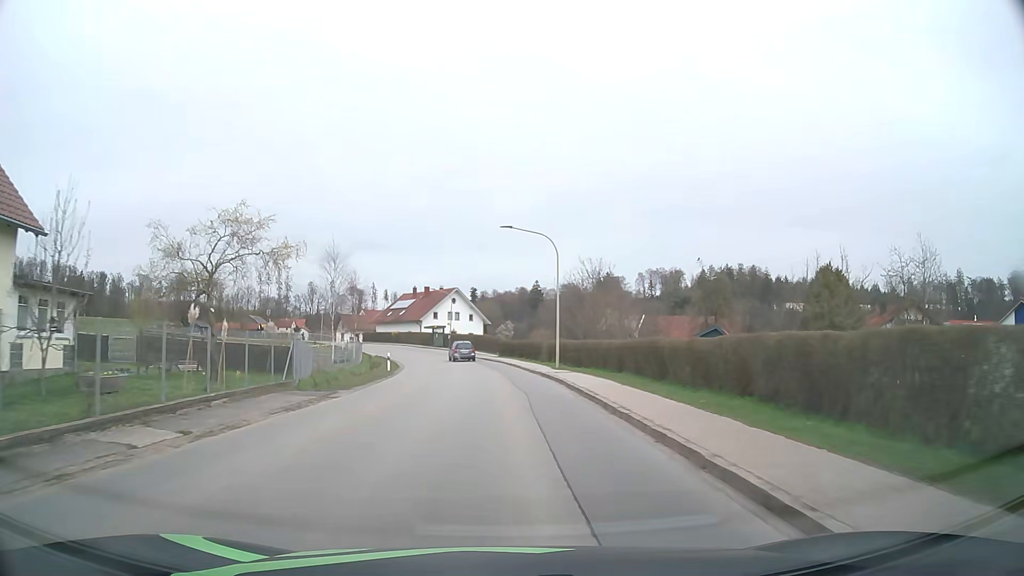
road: tertiary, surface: asphalt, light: Day
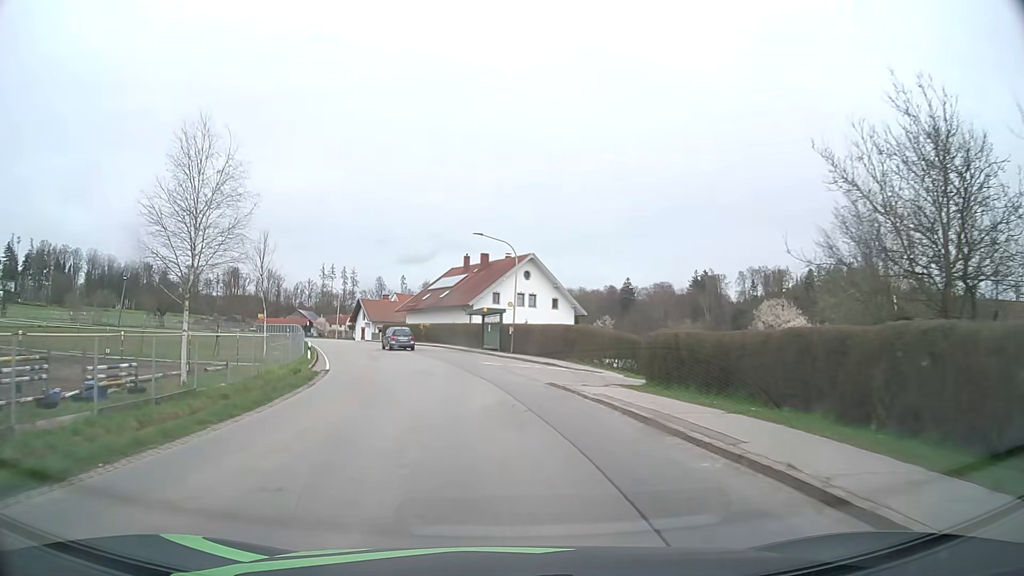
(-1.8, +42.5) m; -6°
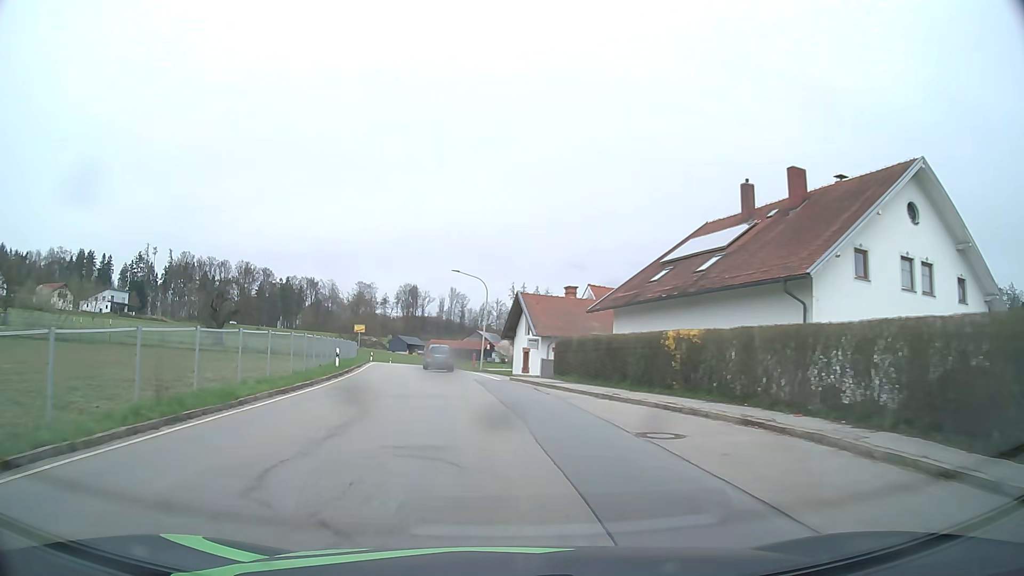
(-6.4, +42.1) m; -17°
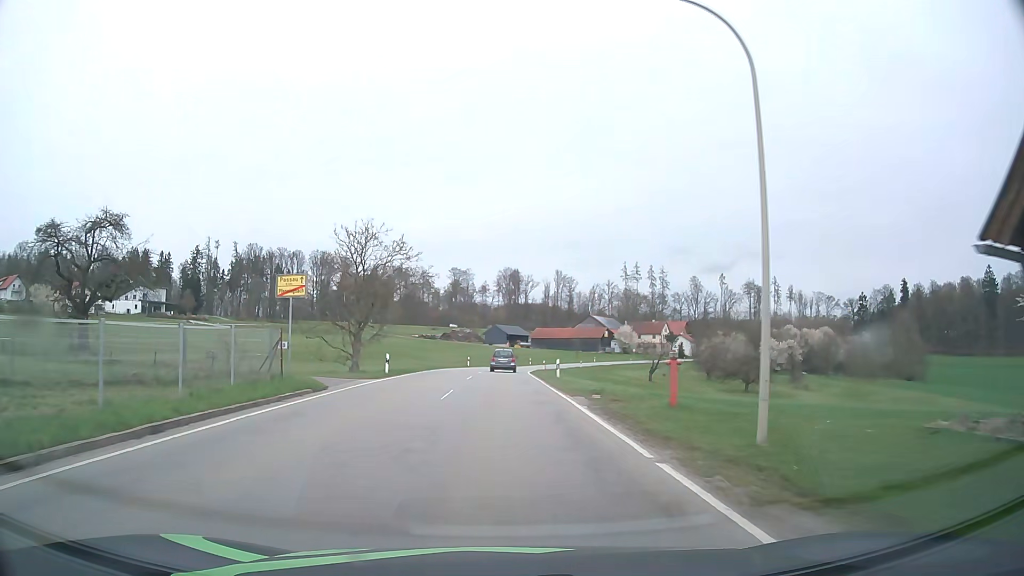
(-4.2, +41.7) m; -9°
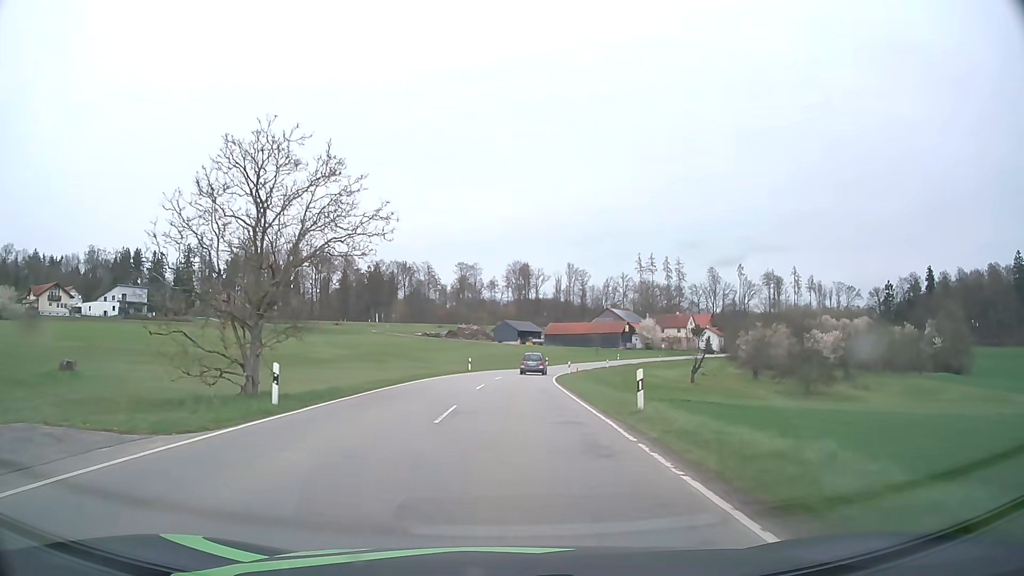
(-0.2, +16.9) m; -1°
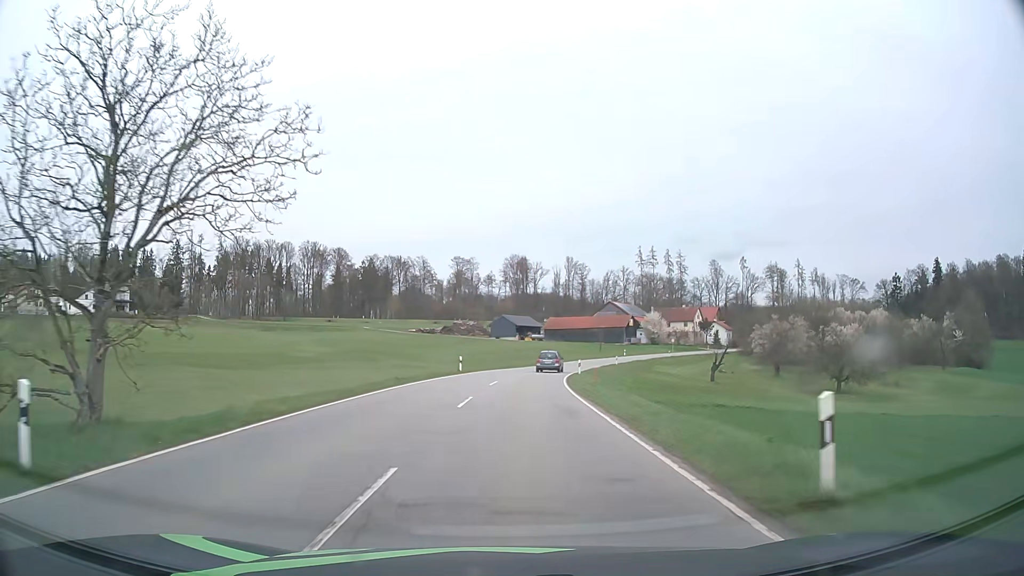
(0.0, +8.7) m; 0°
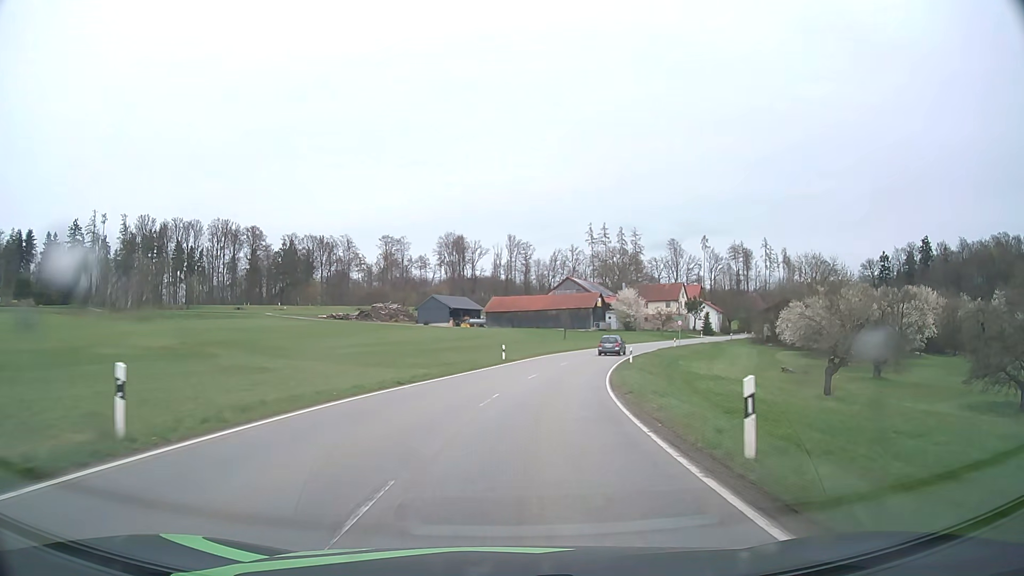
(+1.1, +37.0) m; +5°
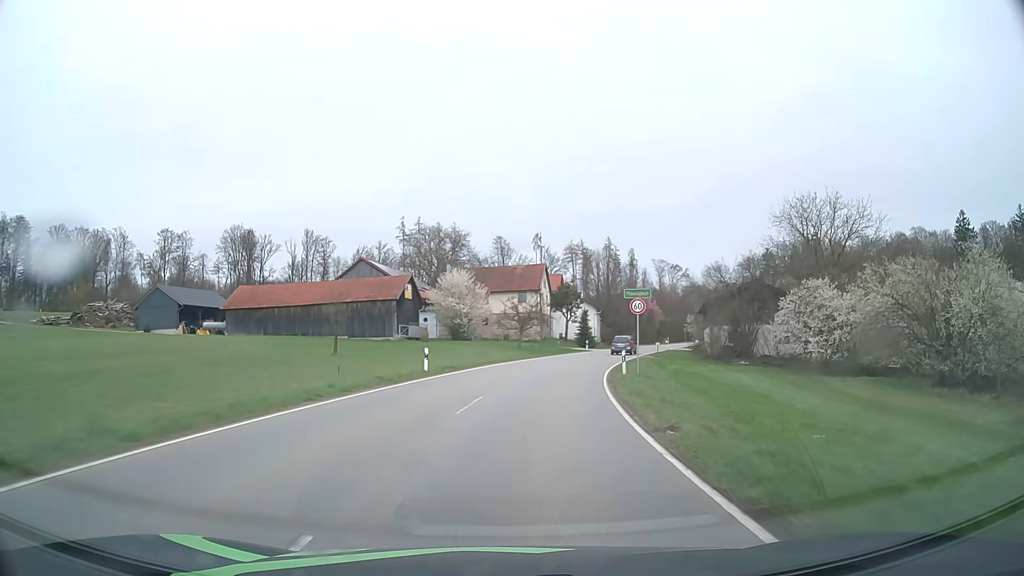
(+6.7, +49.6) m; +16°
(0, +10) (+1, +20) (+2, +30) (+4, +40) (+7, +49) (+10, +59) (+14, +68) (+17, +77) (+21, +87) (+25, +96) m
